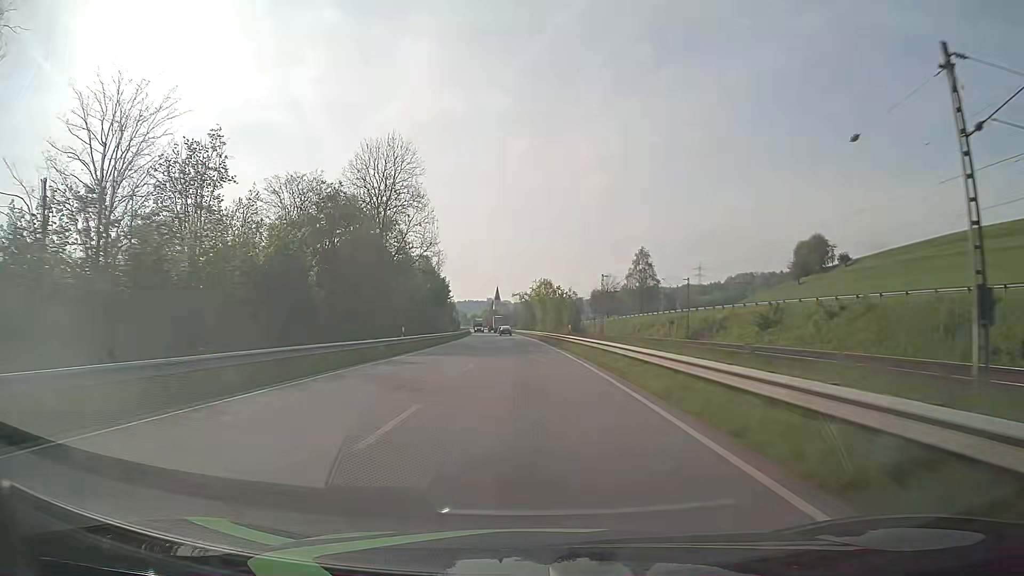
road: primary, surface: asphalt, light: Day
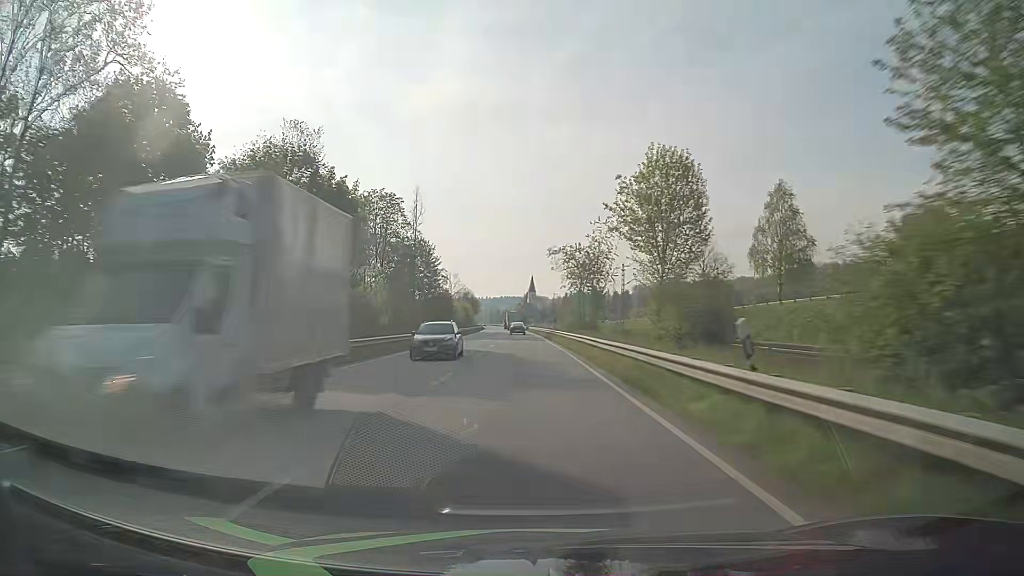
(-2.2, +79.0) m; -3°
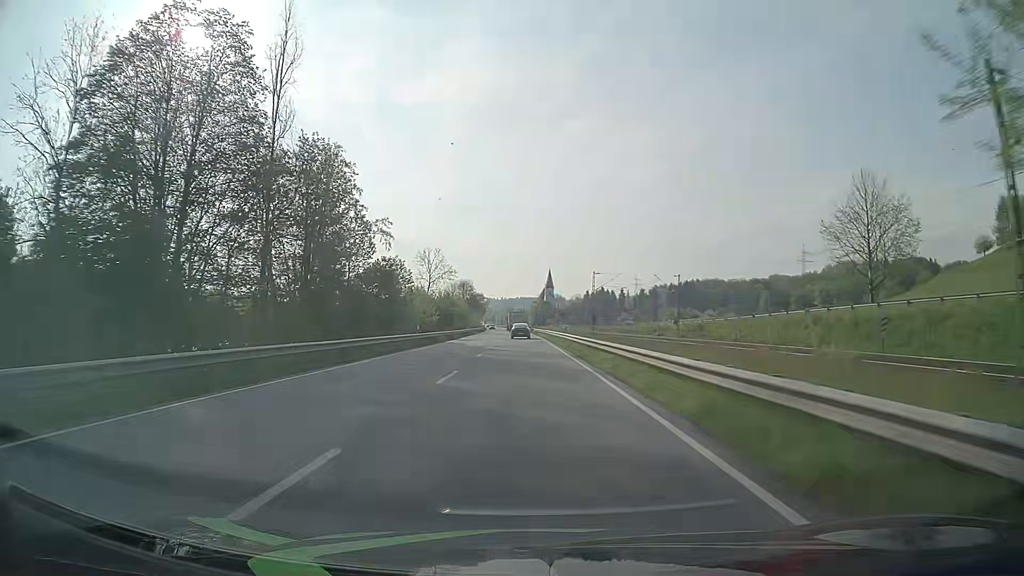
(-1.0, +59.8) m; -1°
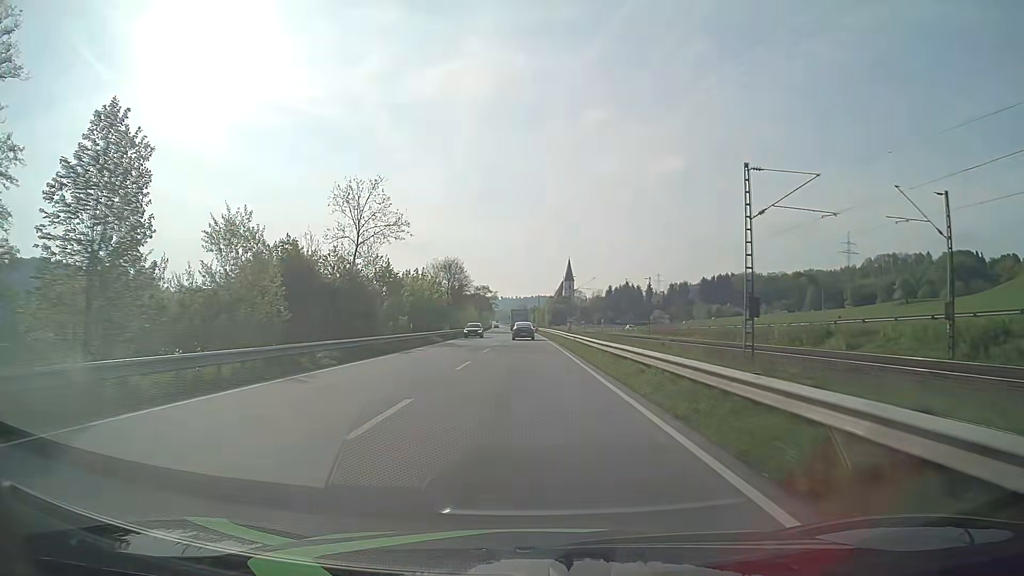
(-0.7, +55.6) m; -1°
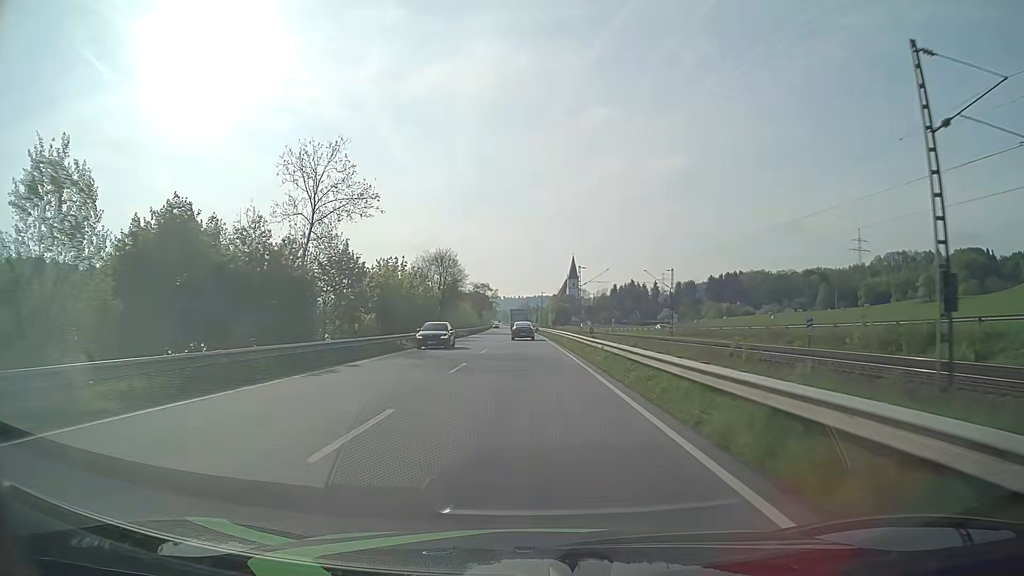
(0.0, +13.5) m; 0°
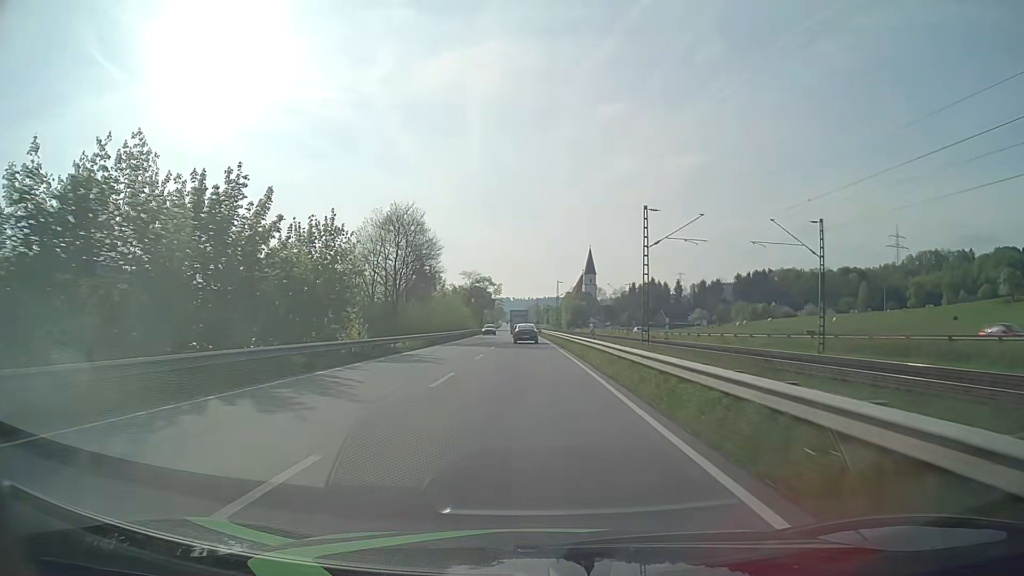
(-0.3, +40.0) m; -1°
(0, +10) (0, +20) (0, +30) (0, +40) (0, +50) (-1, +60) (-1, +70) (-1, +80) (-1, +90) (-2, +100) m
